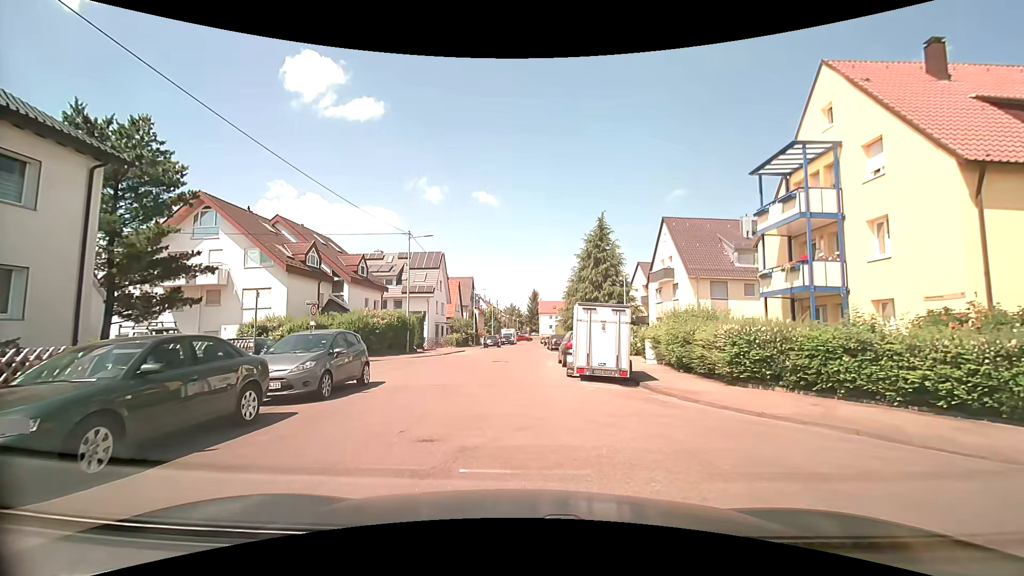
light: Day
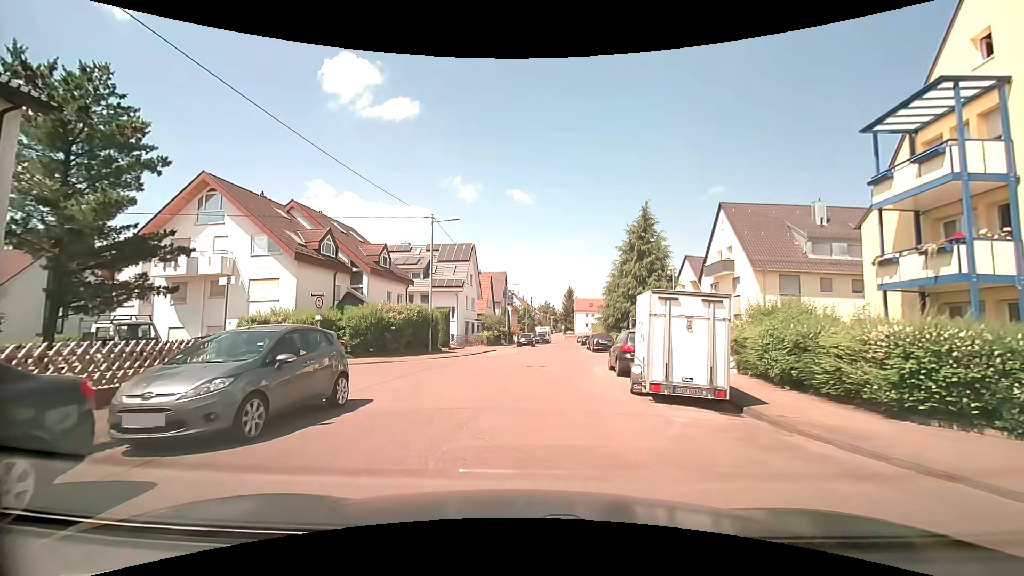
(-0.2, +4.5) m; -5°
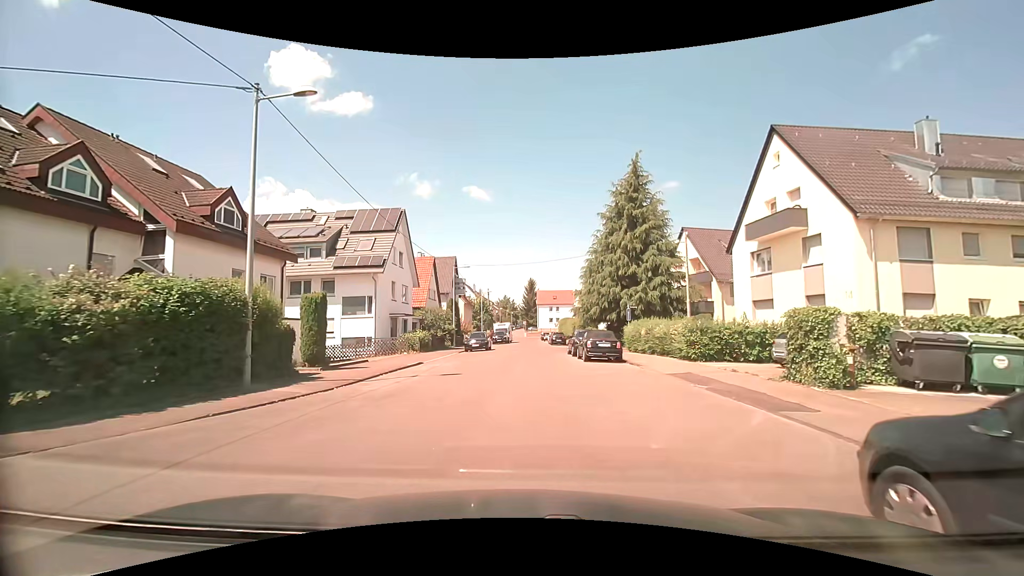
(+0.6, +15.8) m; +5°
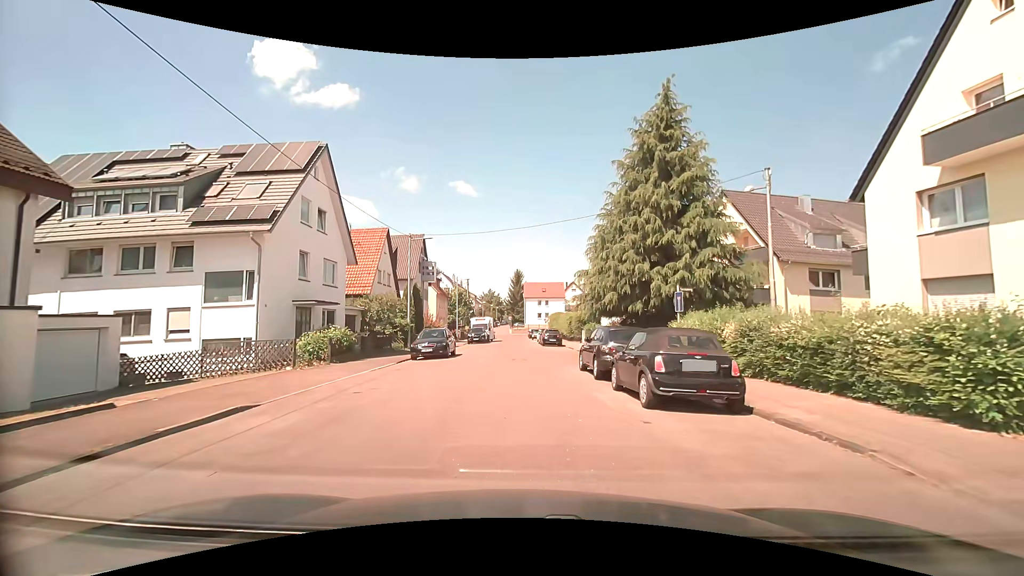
(+0.3, +13.3) m; +1°
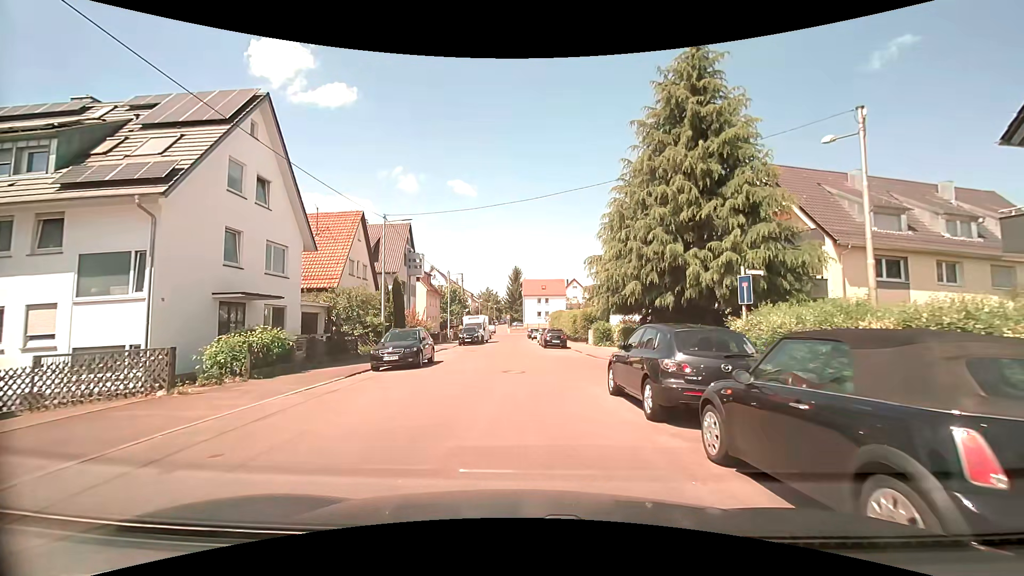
(+0.1, +5.9) m; 0°
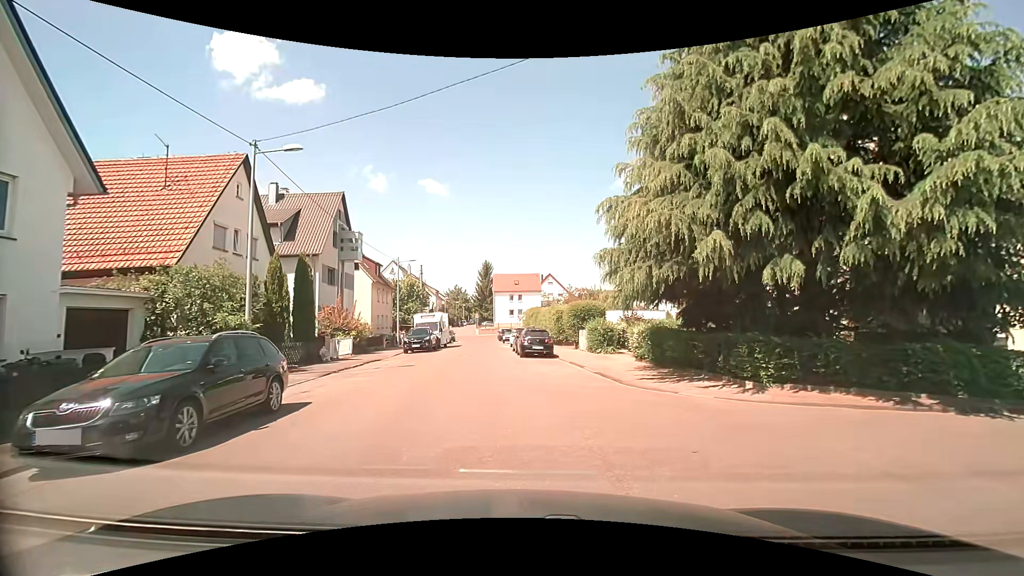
(+0.1, +11.2) m; +3°
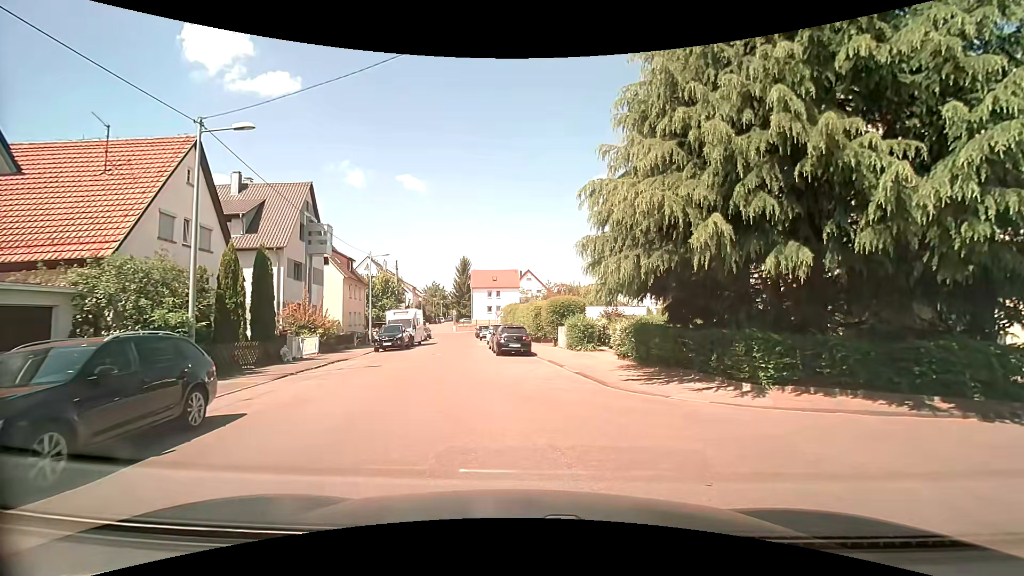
(0.0, +1.3) m; +3°
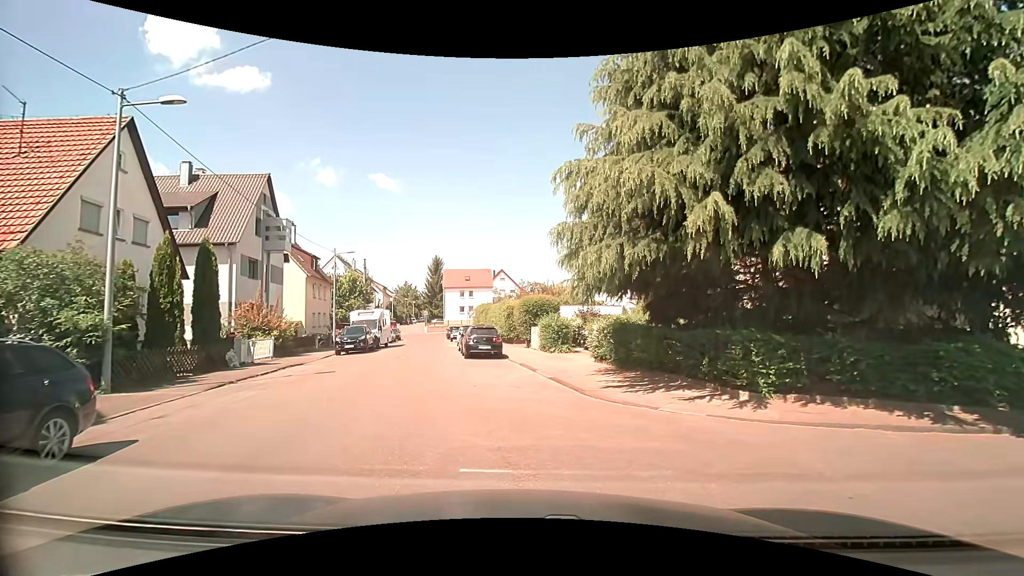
(0.0, +1.4) m; +2°
(-1, +10) (-4, +20) (-5, +29) (-7, +39) (-8, +49) (-10, +59) (-11, +69) (-17, +76) (-26, +73) (-35, +69) m
